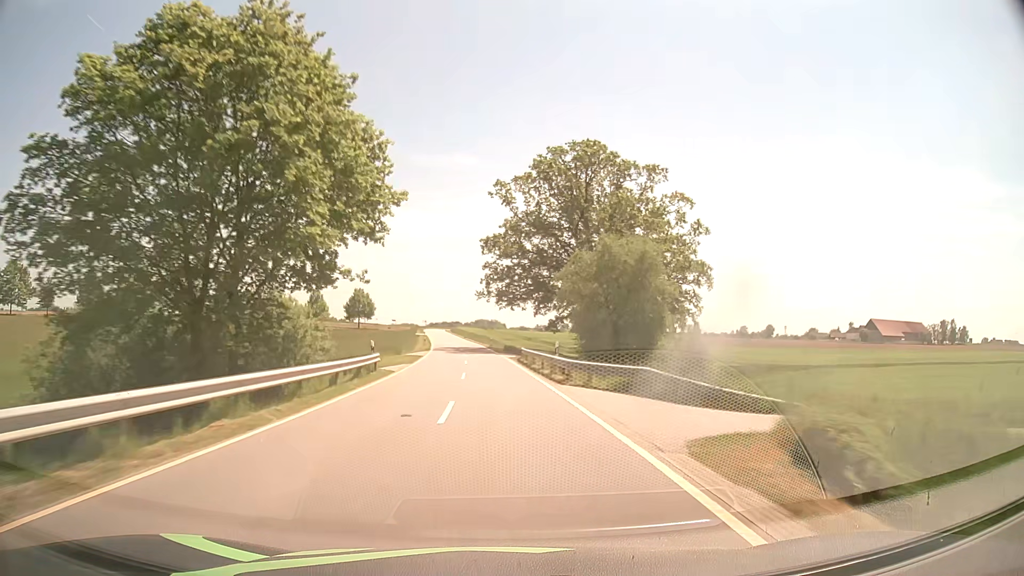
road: tertiary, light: Day
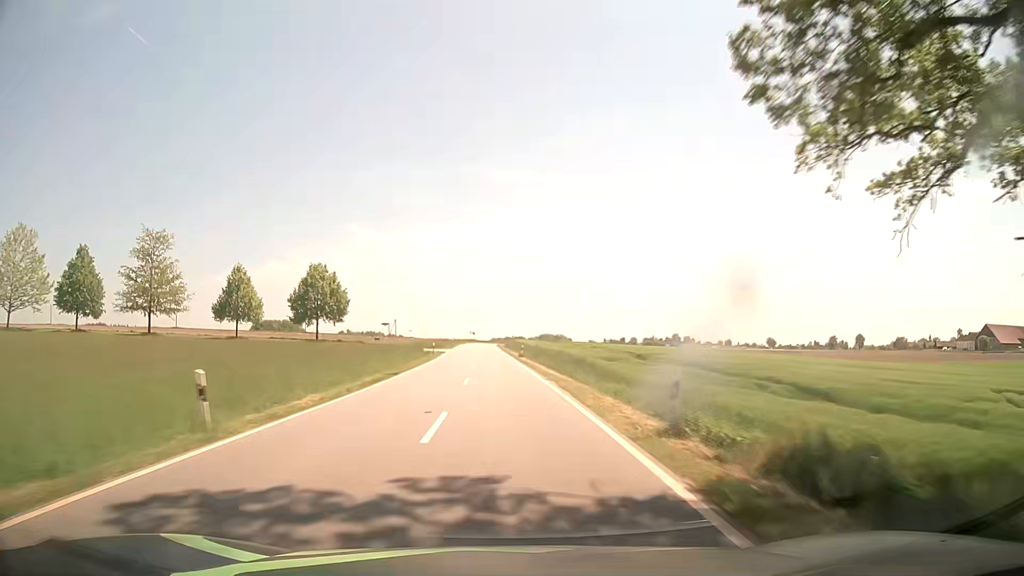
(-3.2, +62.9) m; -5°
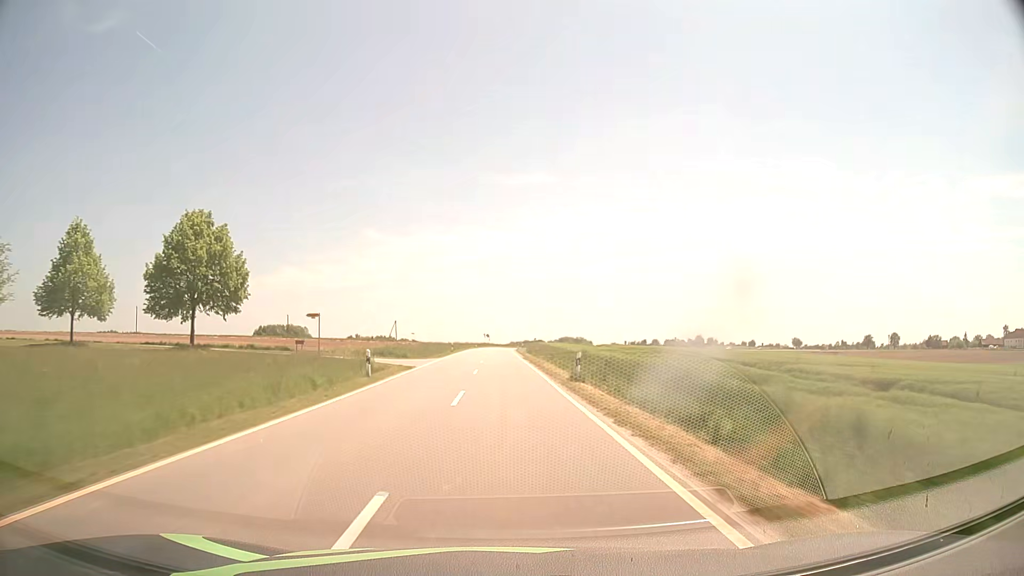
(-0.6, +31.4) m; -2°
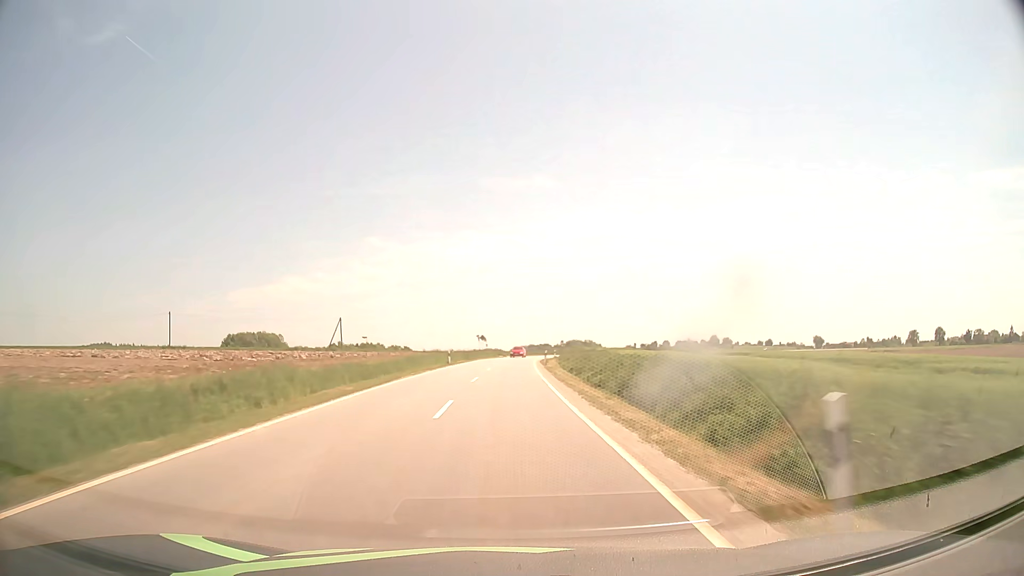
(-0.7, +62.8) m; -1°
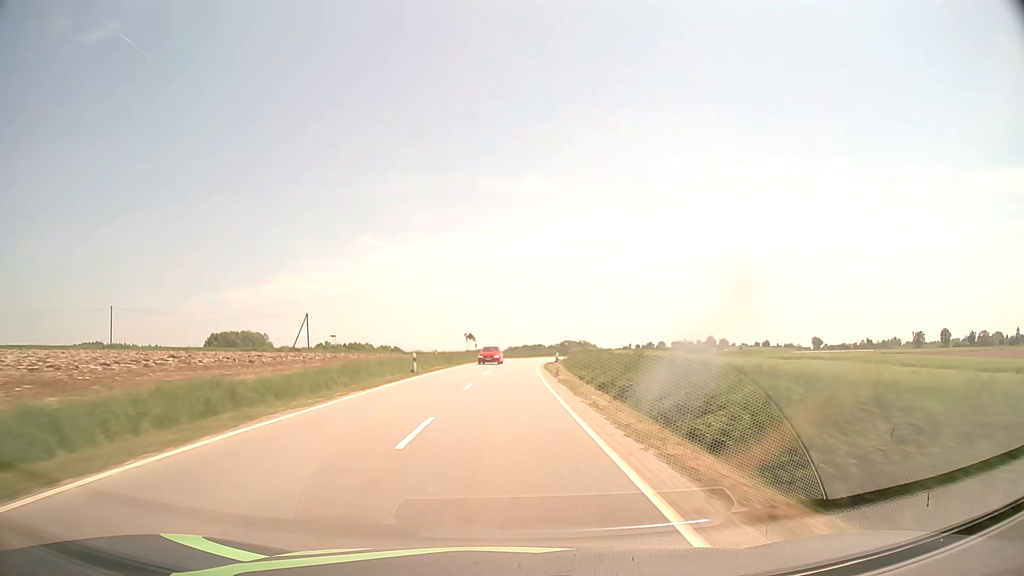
(+0.1, +15.7) m; +1°
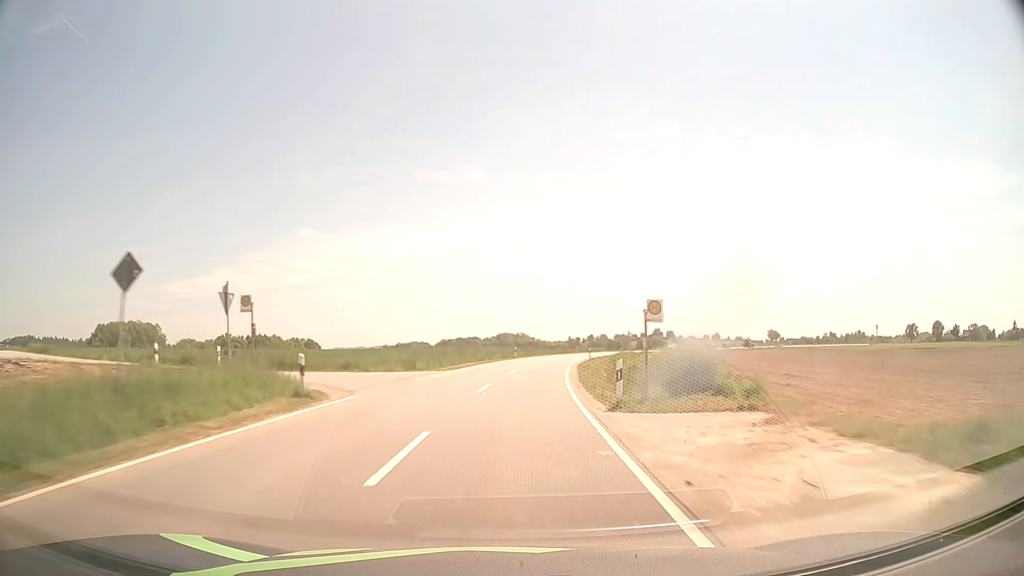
(+1.9, +63.1) m; +5°
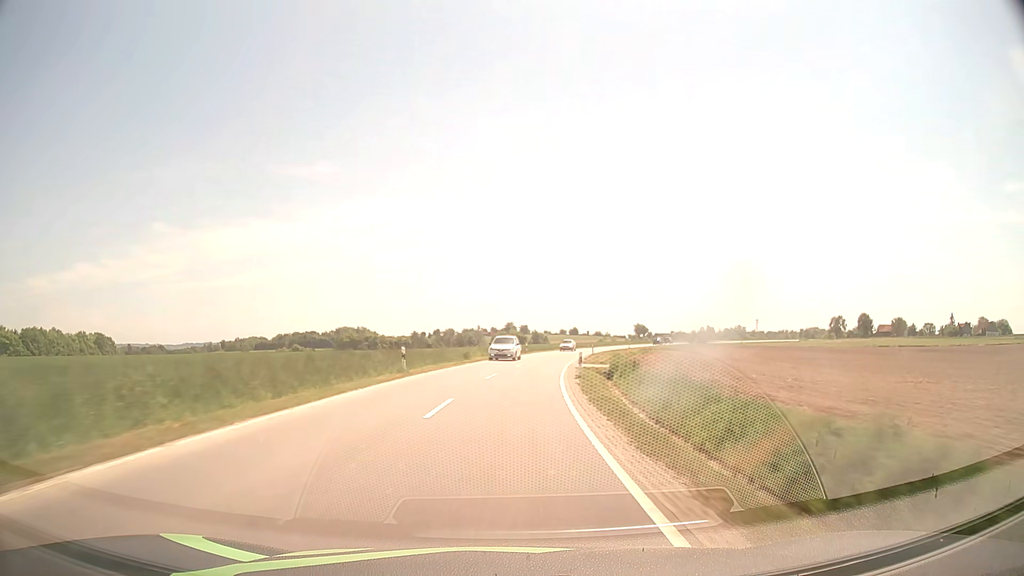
(+9.2, +78.4) m; +13°
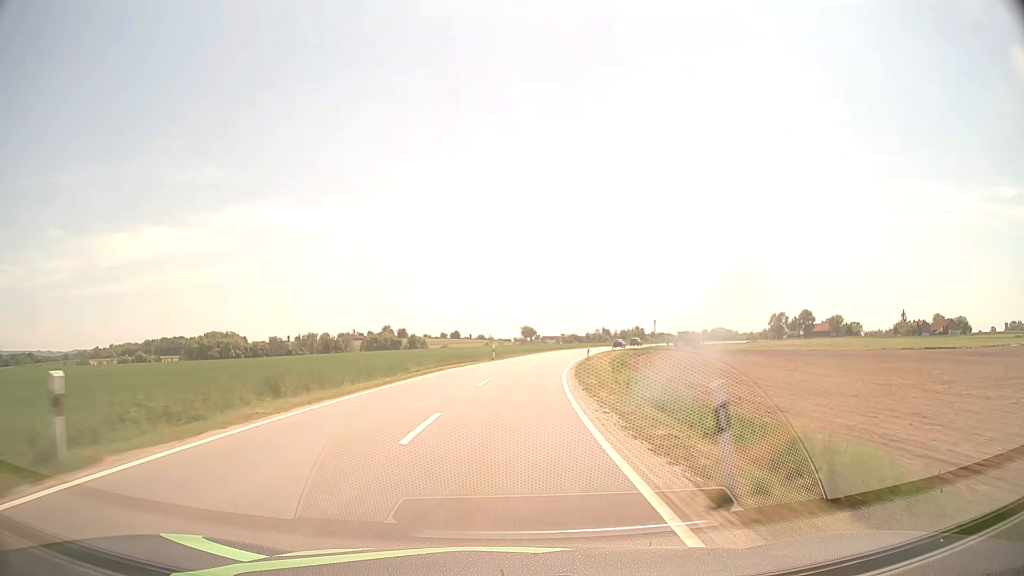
(+6.1, +63.1) m; +10°
(0, +10) (0, +20) (+1, +30) (+2, +40) (+3, +50) (+5, +60) (+7, +70) (+9, +79) (+11, +89) (+14, +99) m
